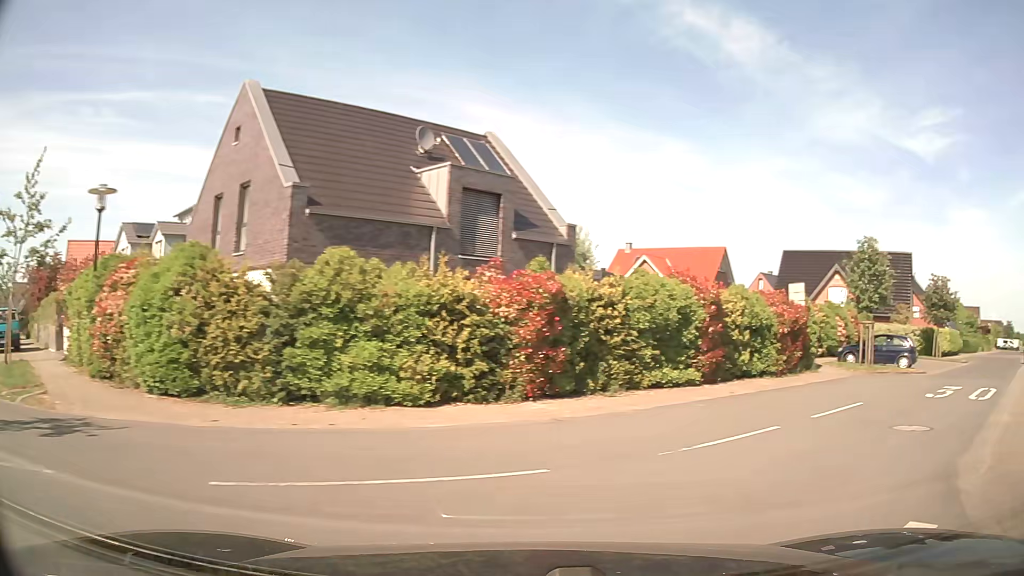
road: residential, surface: asphalt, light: Day
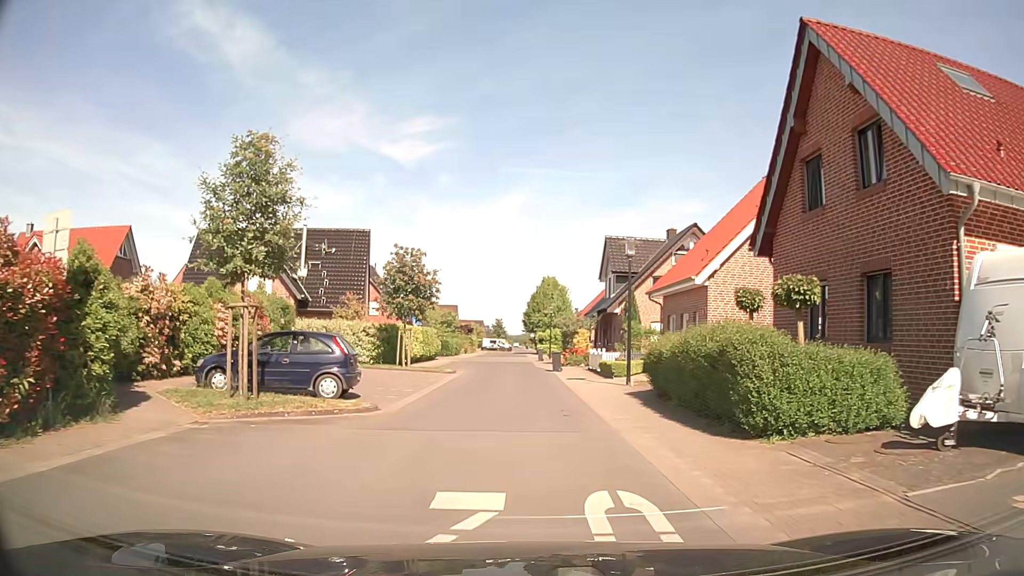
(+7.7, +12.6) m; +48°
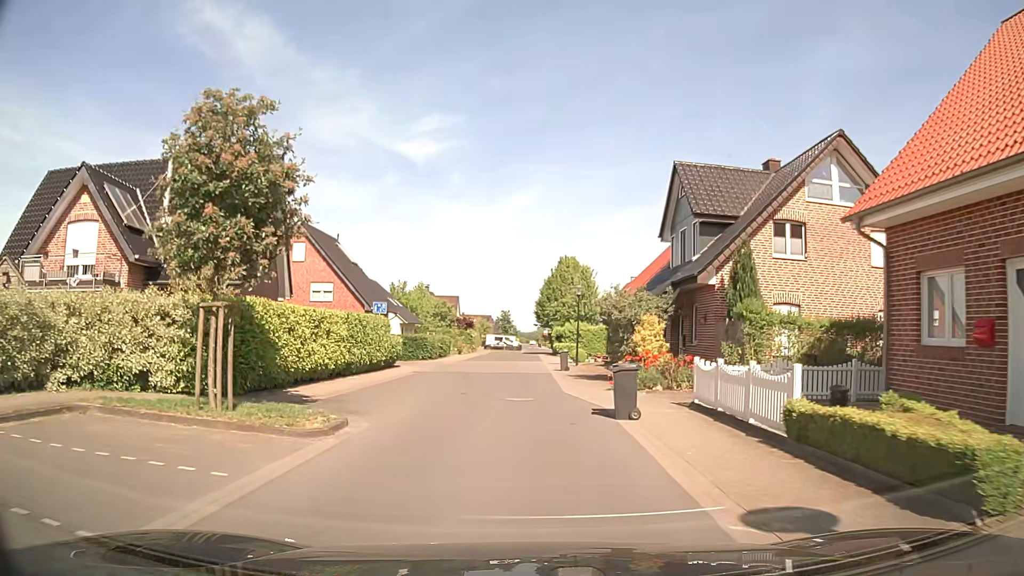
(+0.1, +19.7) m; 0°
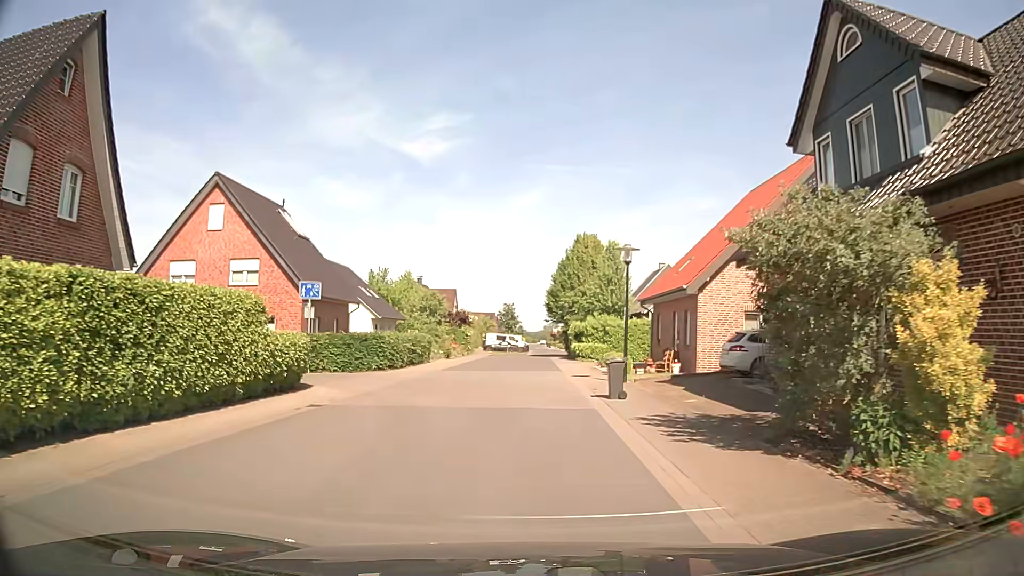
(-0.3, +14.9) m; -1°
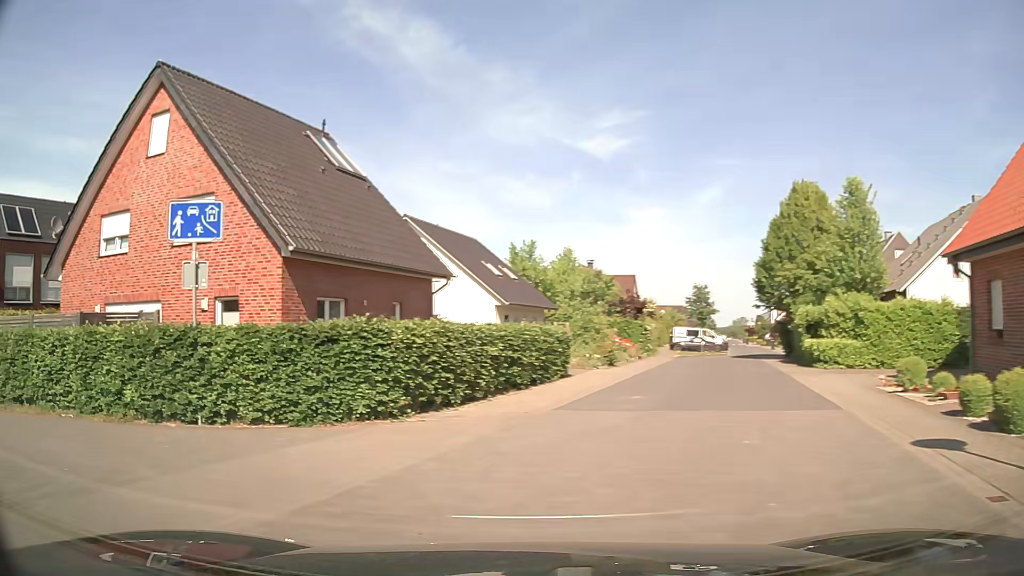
(-0.2, +17.3) m; -14°
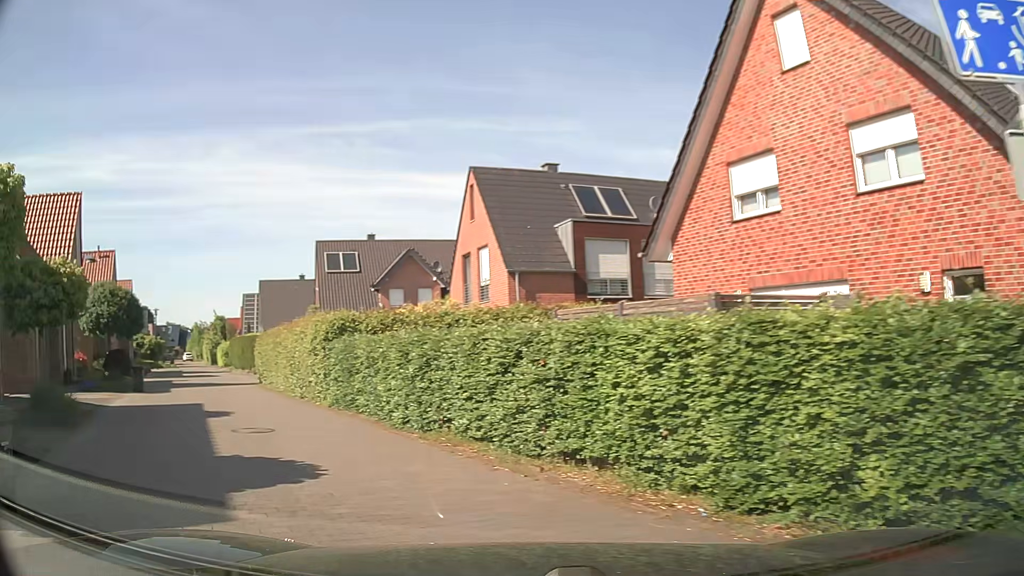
(-3.3, +6.5) m; -52°
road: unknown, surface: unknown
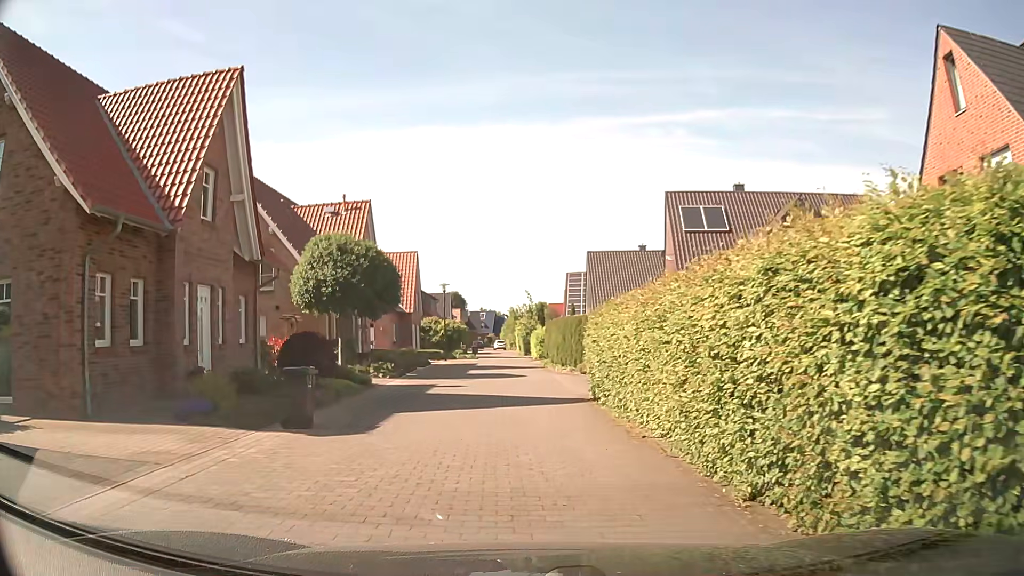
(-5.3, +12.9) m; -31°
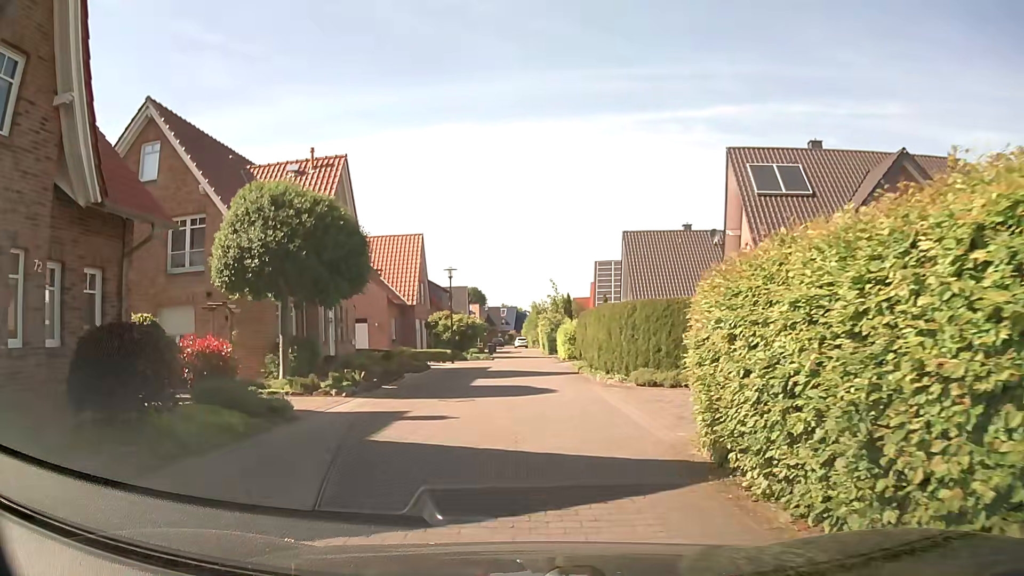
(-0.1, +8.5) m; -1°
(0, +10) (0, +20) (0, +30) (0, +40) (-1, +50) (-1, +60) (-1, +70) (-2, +80) (-4, +90) (-5, +100) m
